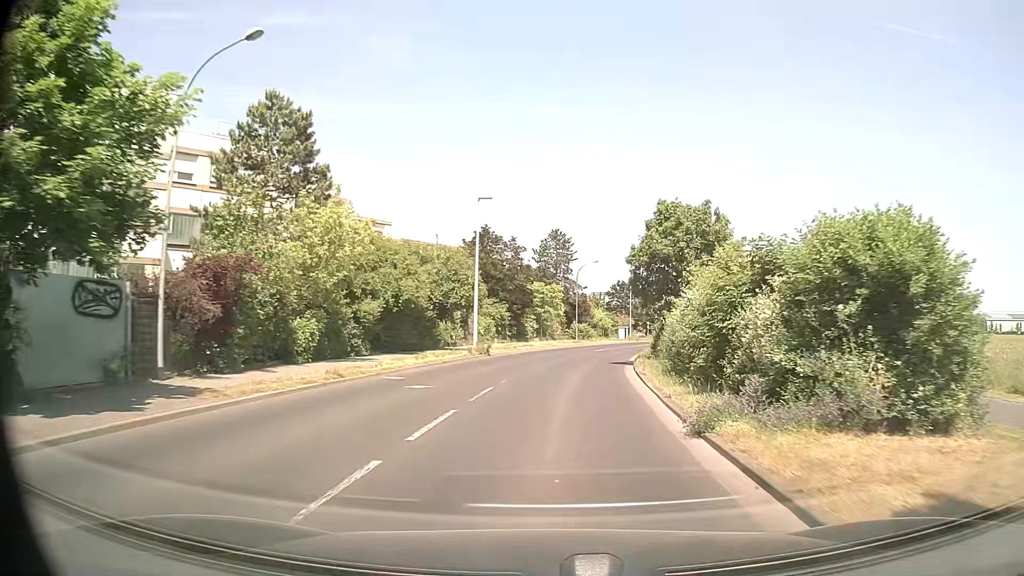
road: tertiary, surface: asphalt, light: Day
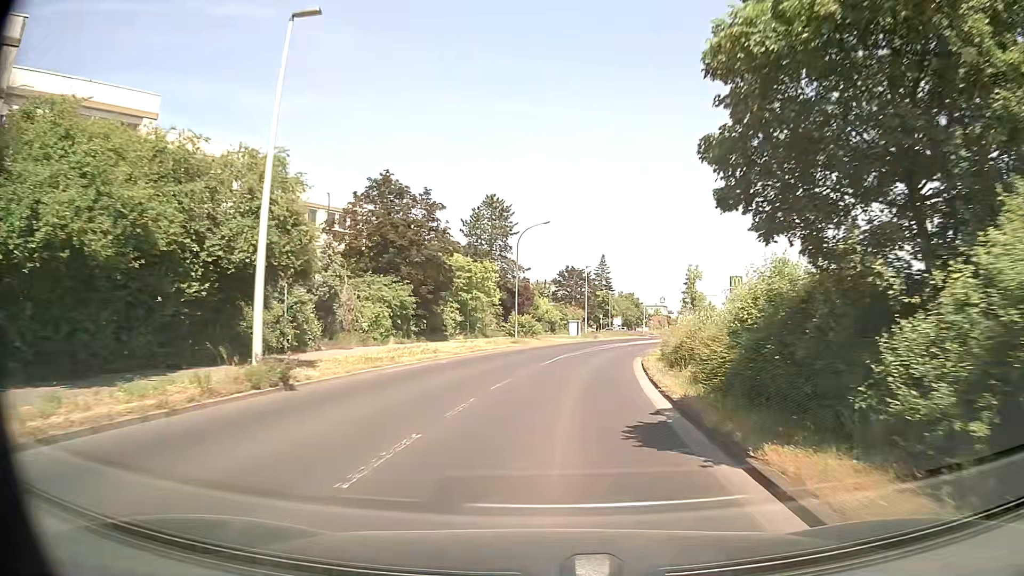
(+0.9, +20.4) m; +5°
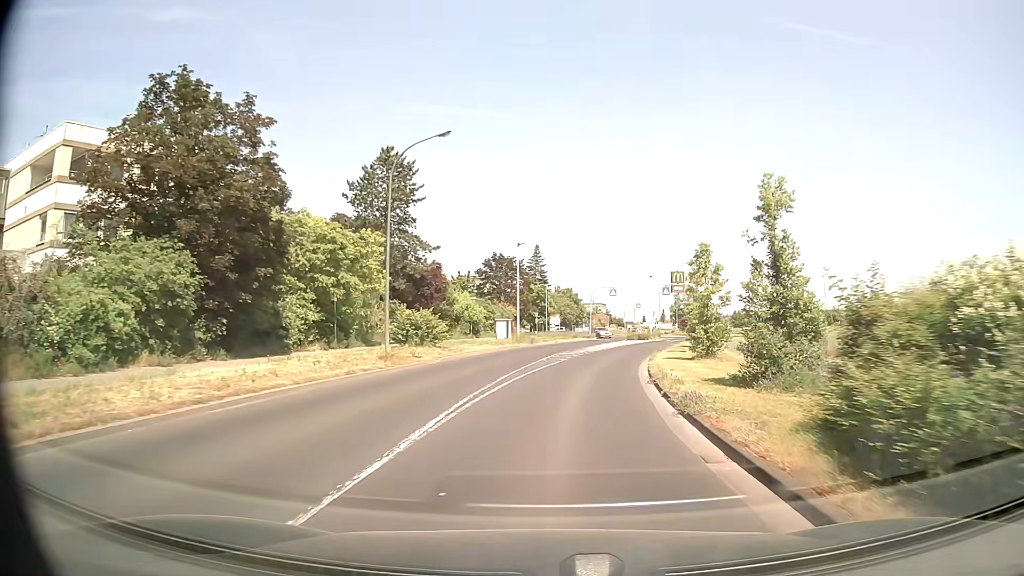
(+1.1, +19.8) m; +6°
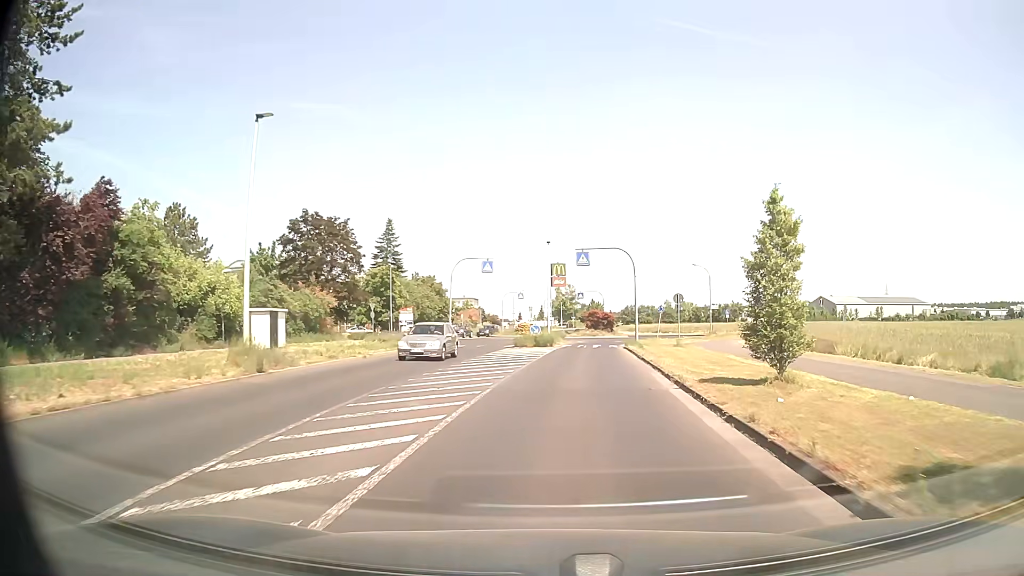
(+2.9, +32.1) m; +10°
